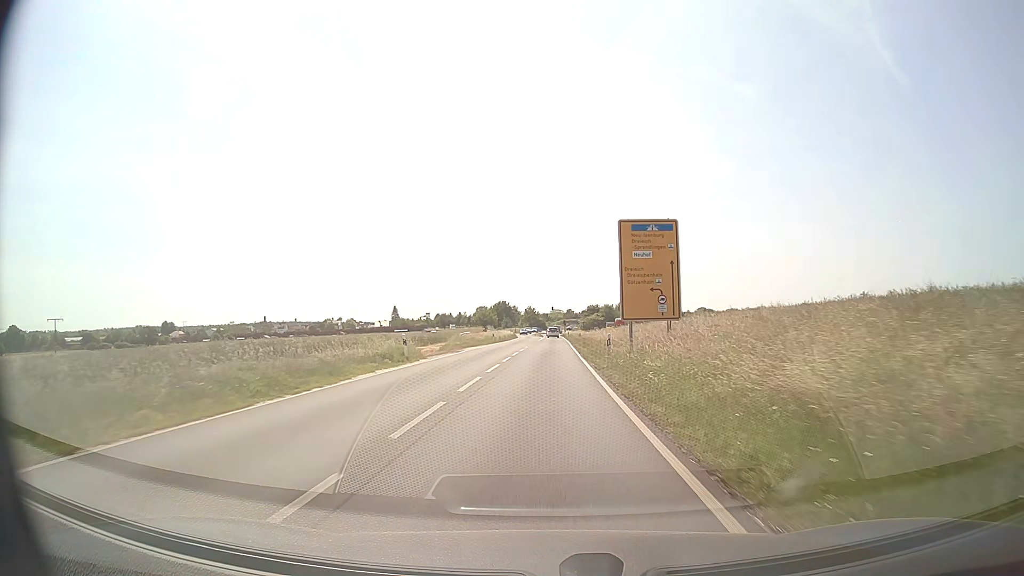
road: secondary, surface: asphalt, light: Day
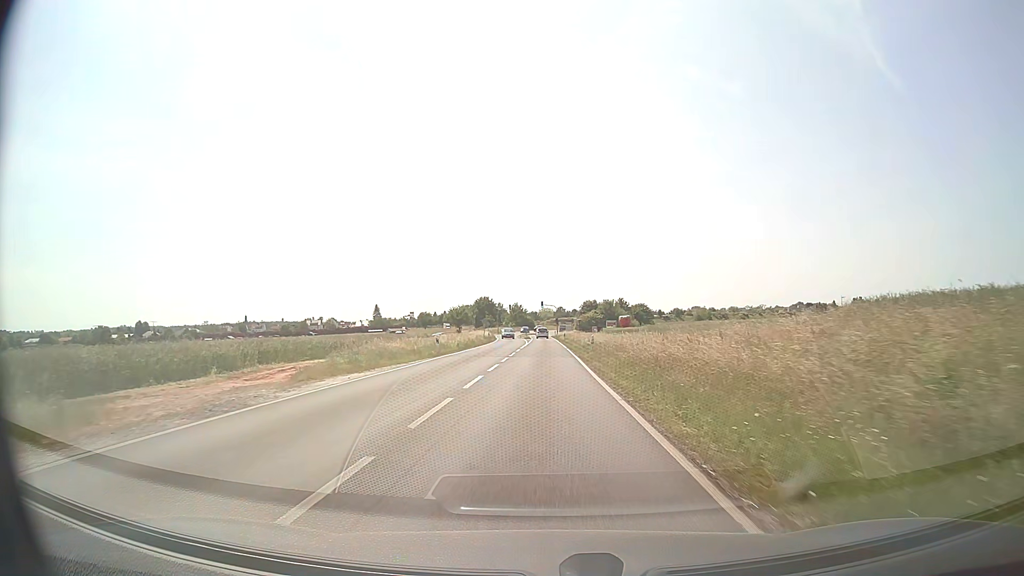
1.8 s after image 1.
(+0.2, +29.3) m; +1°
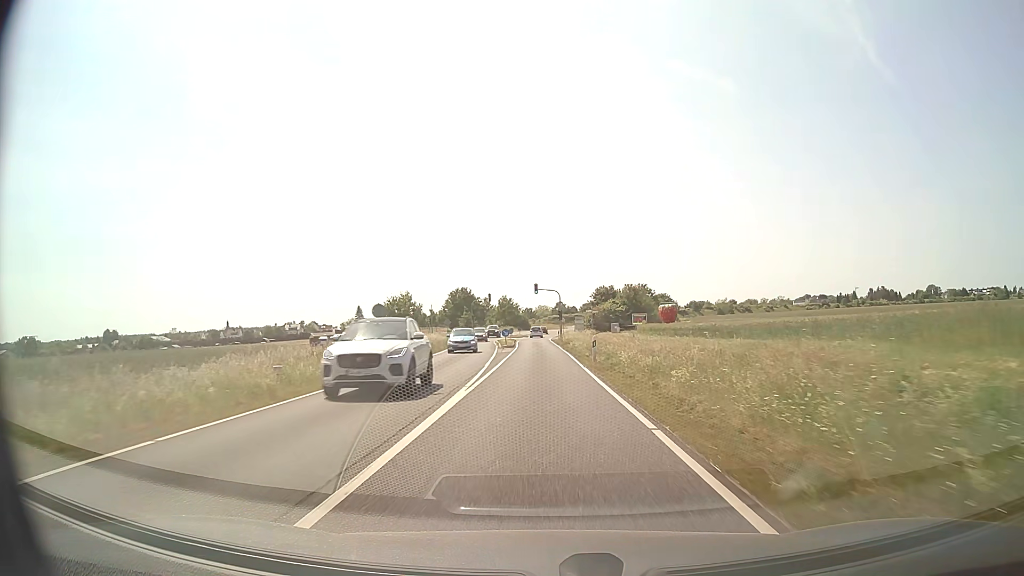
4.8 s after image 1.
(+0.1, +47.9) m; 0°
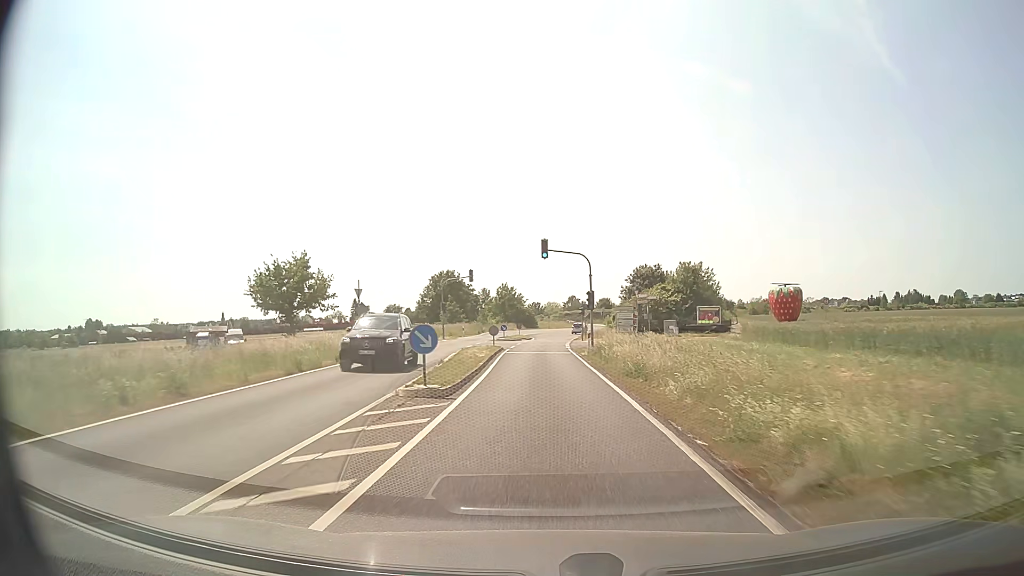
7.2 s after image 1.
(-0.3, +37.6) m; -1°
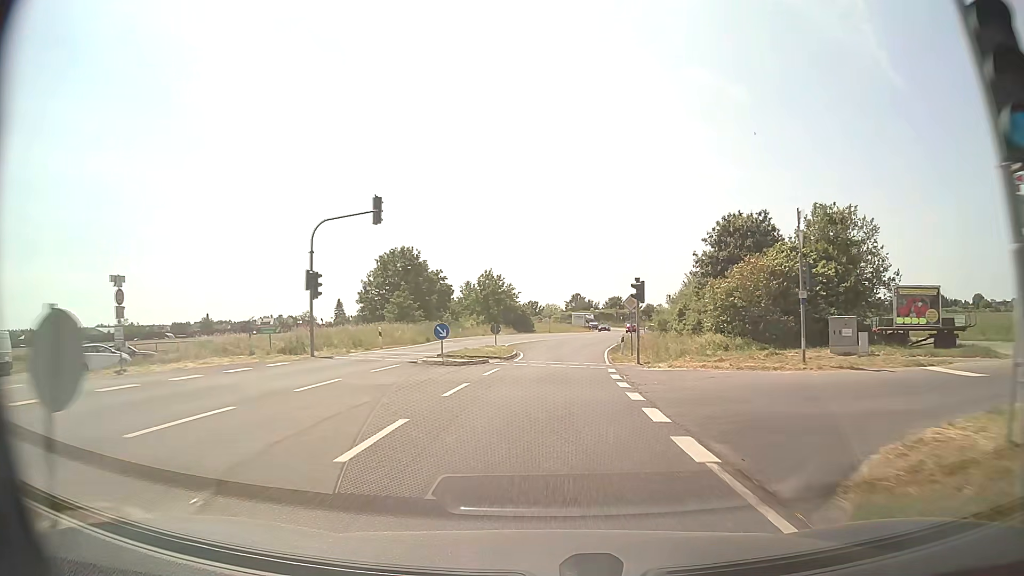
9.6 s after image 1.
(-0.1, +37.0) m; 0°
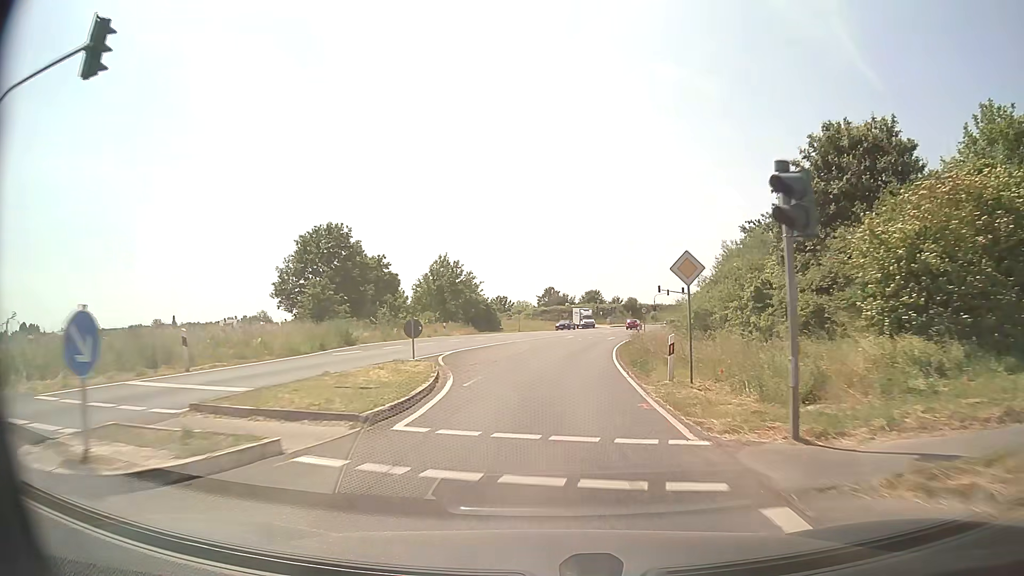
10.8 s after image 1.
(+0.3, +18.2) m; +2°
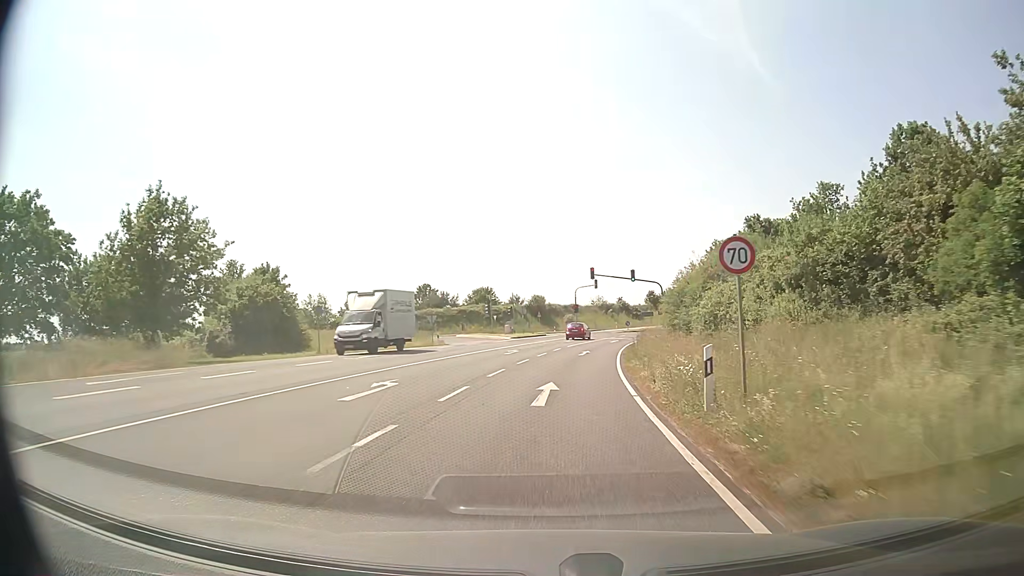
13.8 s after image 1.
(+3.3, +44.9) m; +9°
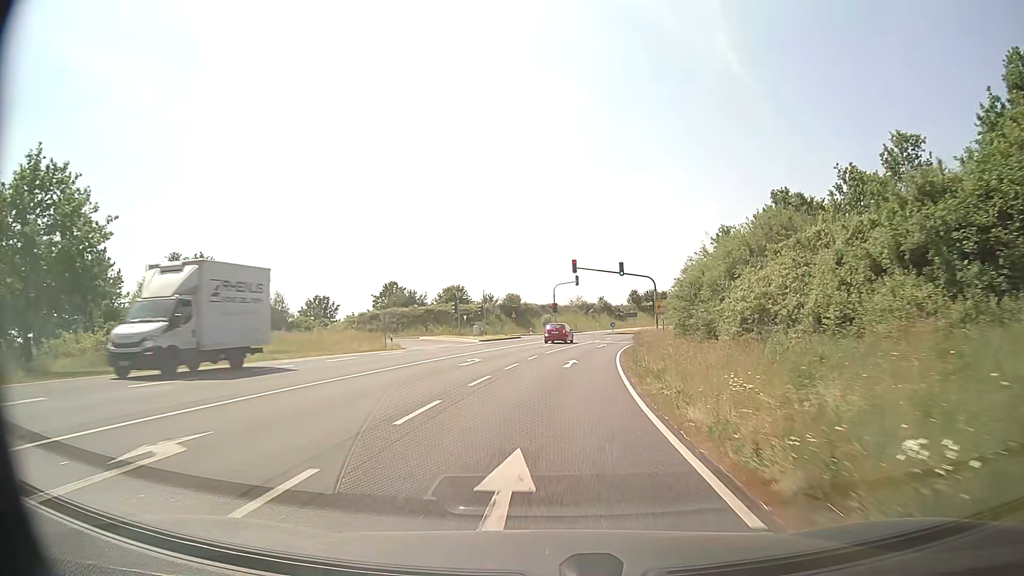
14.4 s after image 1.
(+0.2, +9.1) m; +2°
(0, +10) (+1, +20) (+2, +30) (+3, +40) (+5, +50) (+7, +59) (+10, +69) (+13, +79) (+16, +88) (+20, +97) m
